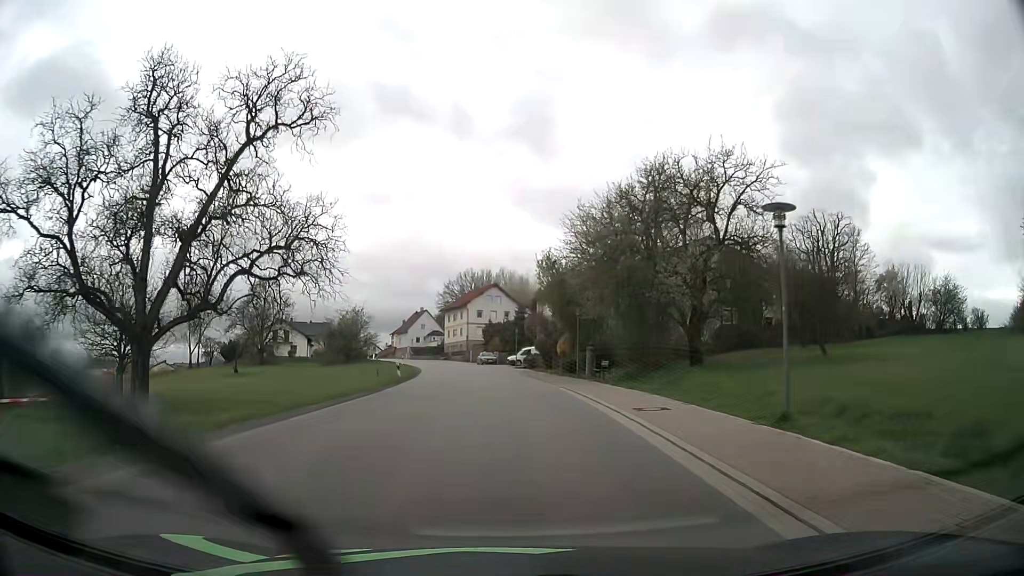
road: tertiary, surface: asphalt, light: Day
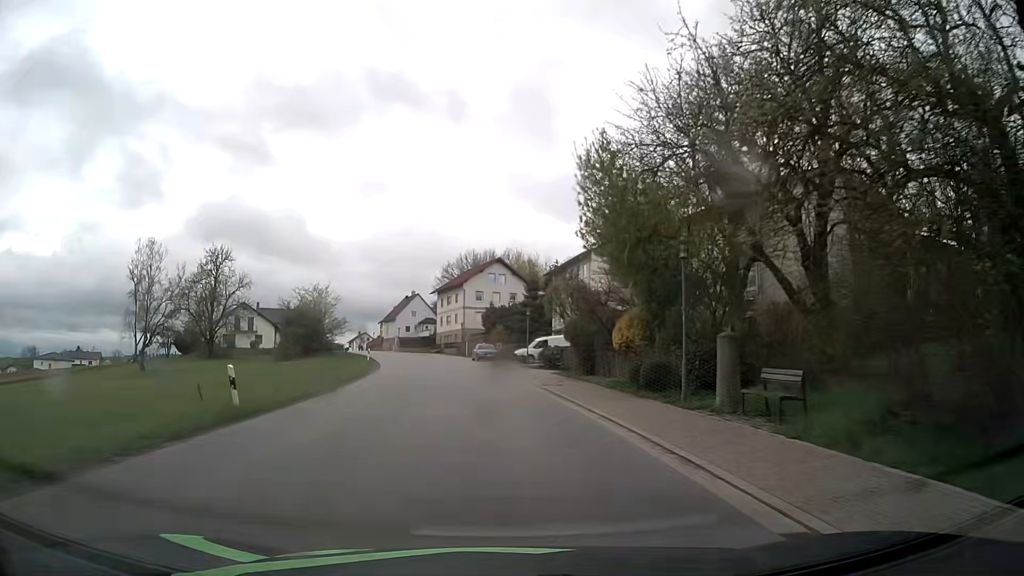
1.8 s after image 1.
(-0.1, +21.8) m; -1°
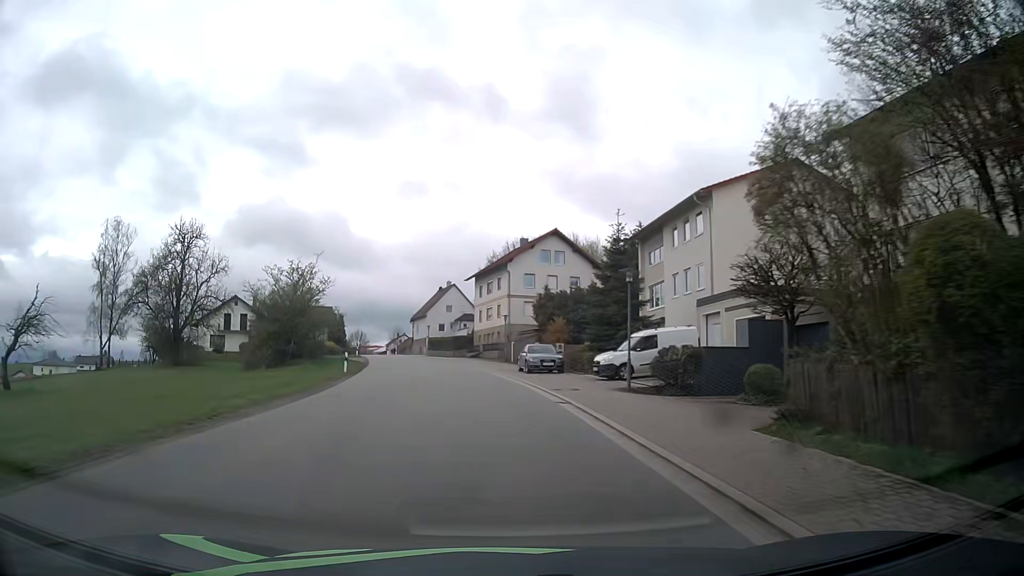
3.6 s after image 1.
(-0.8, +22.7) m; -4°
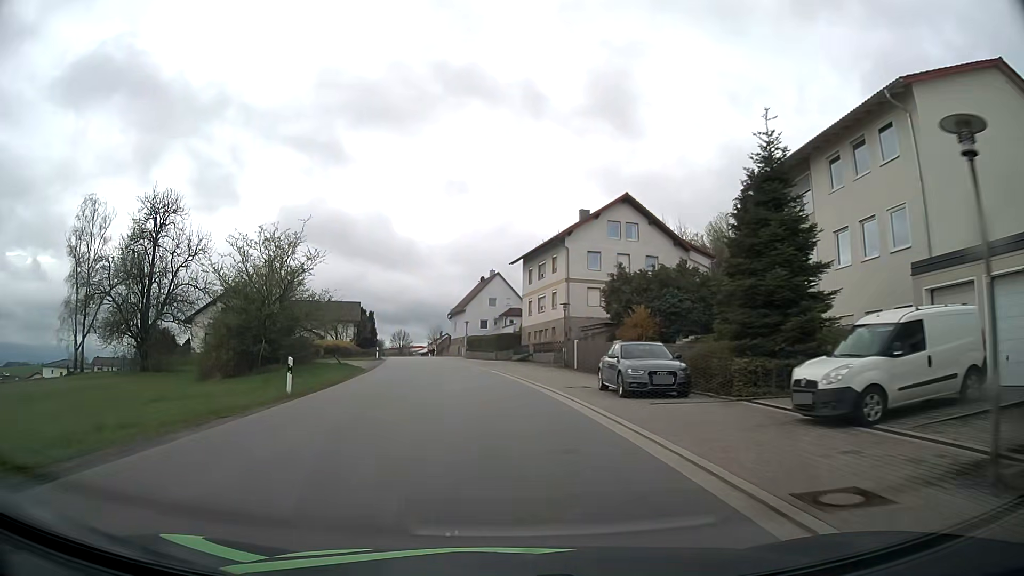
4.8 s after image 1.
(-0.5, +15.4) m; -4°
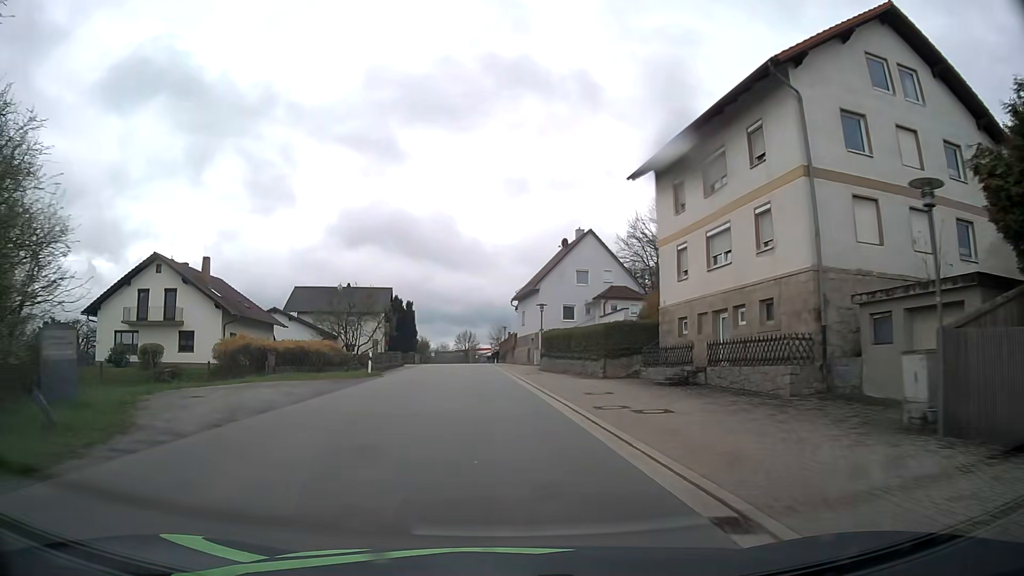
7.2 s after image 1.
(-1.8, +31.3) m; -6°
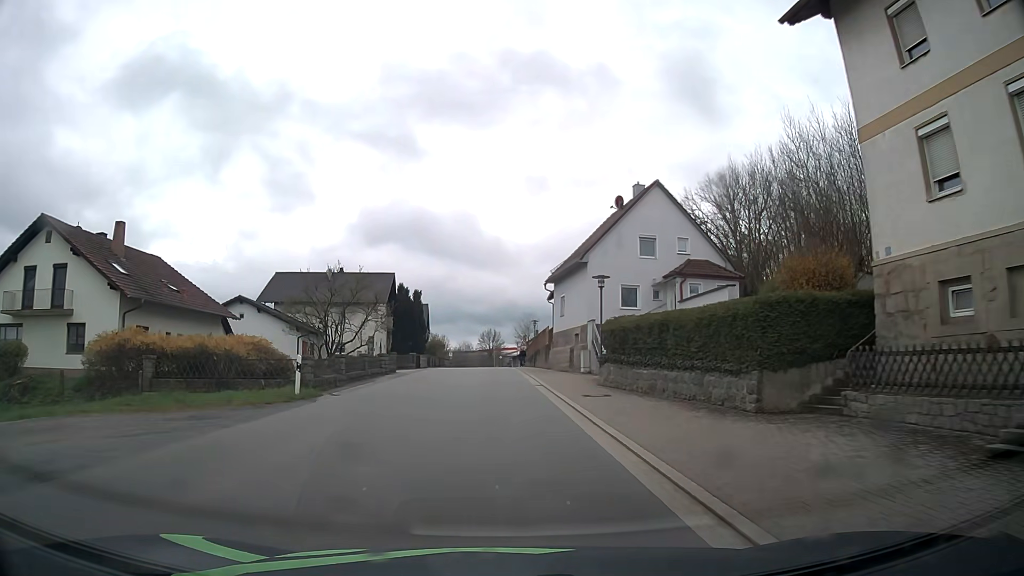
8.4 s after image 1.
(-0.4, +15.5) m; -3°
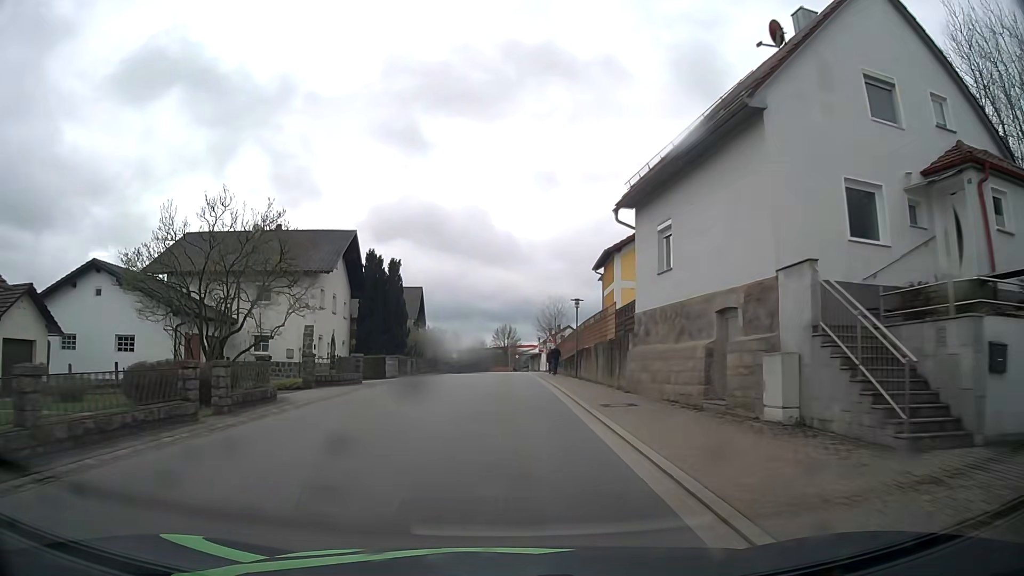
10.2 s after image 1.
(-0.2, +22.8) m; -1°
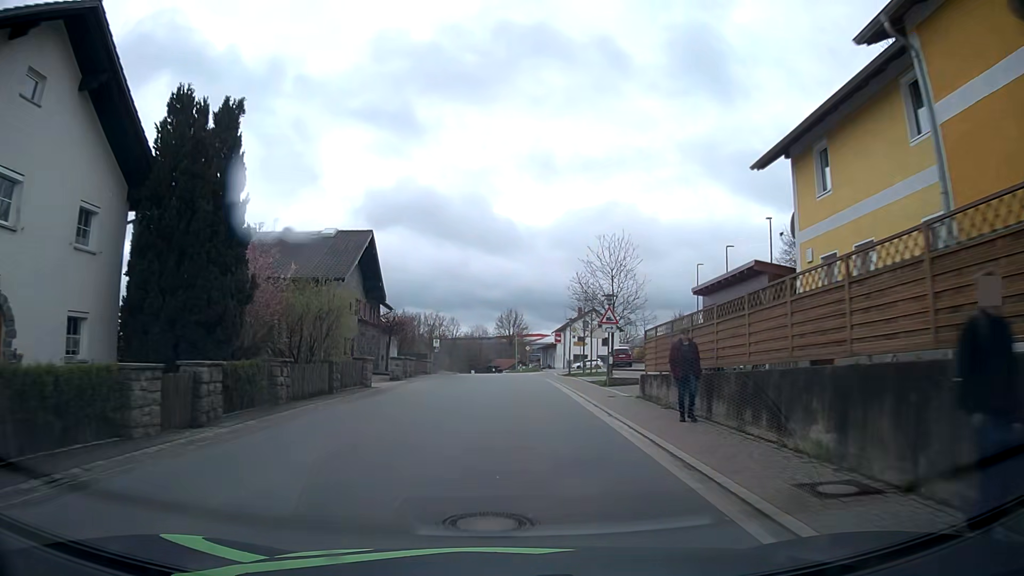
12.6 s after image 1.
(-0.4, +30.2) m; -1°
(0, +10) (0, +20) (0, +30) (+1, +40) (+1, +50) (0, +60) (0, +70) (0, +80) (-1, +90) (-1, +100) m
